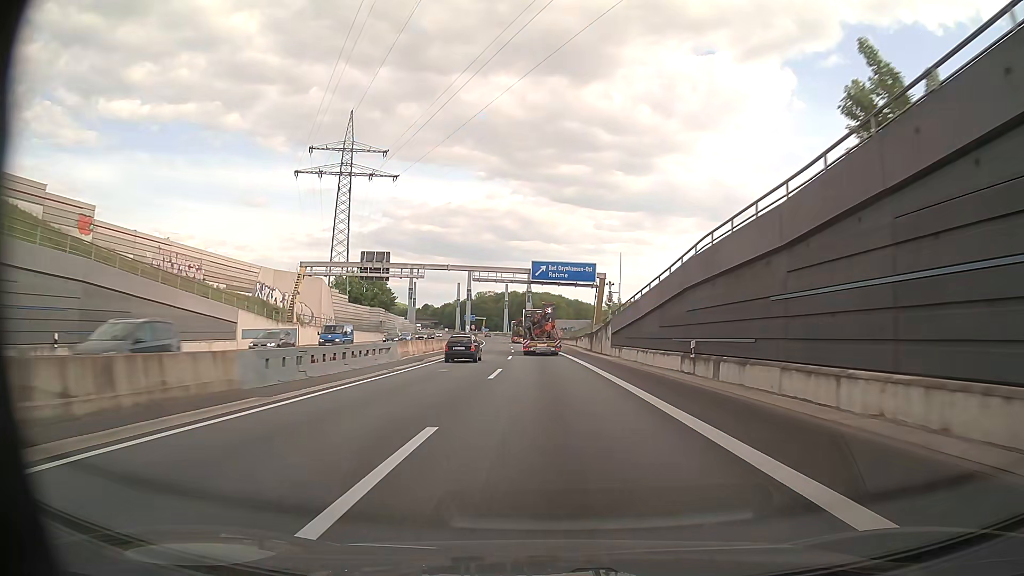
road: motorway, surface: asphalt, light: Day
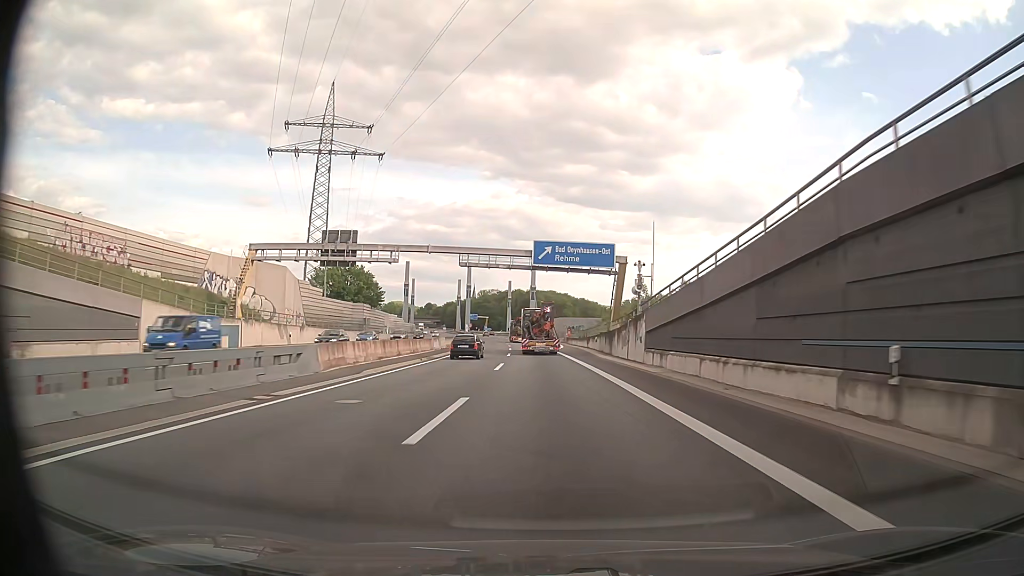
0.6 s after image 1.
(0.0, +13.6) m; -1°
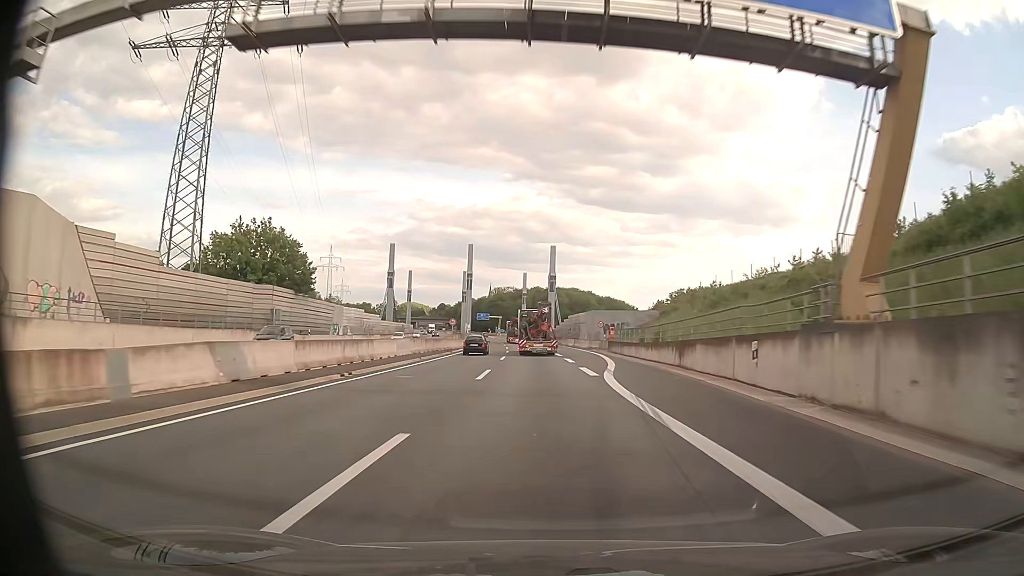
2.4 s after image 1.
(-0.4, +41.9) m; -2°
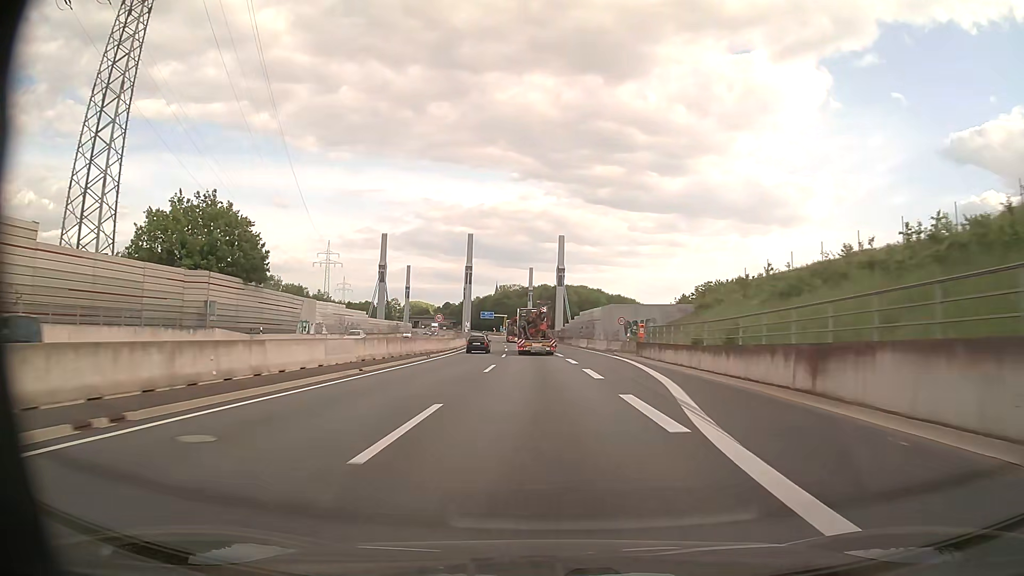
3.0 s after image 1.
(-0.1, +14.3) m; -1°
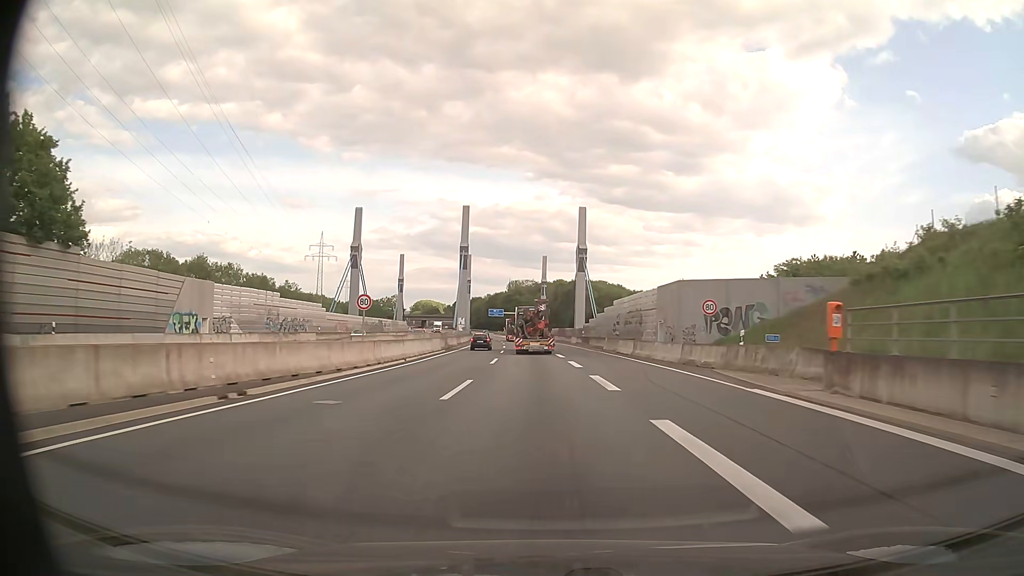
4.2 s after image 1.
(-0.2, +29.1) m; -1°
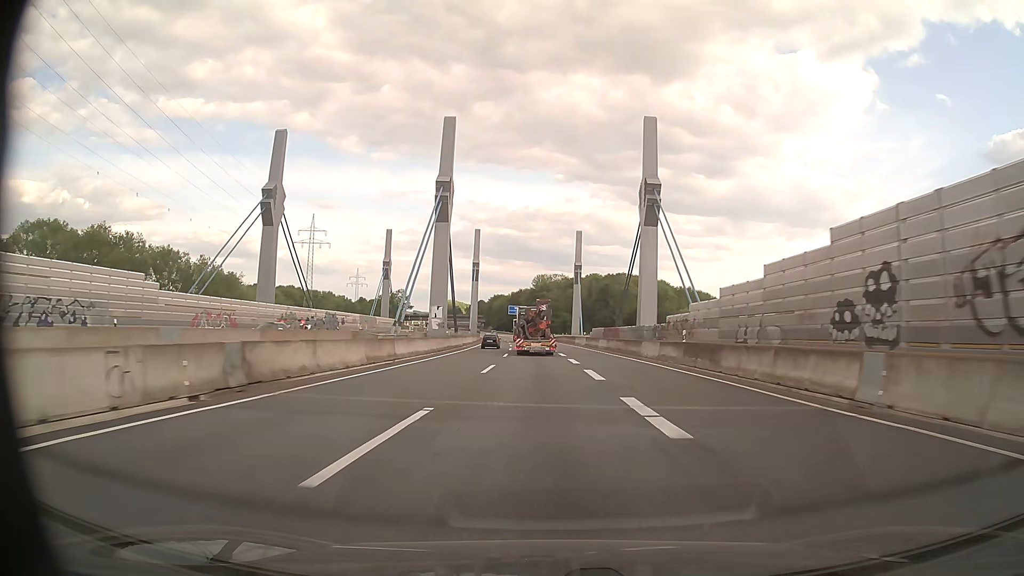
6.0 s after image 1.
(-1.0, +44.5) m; -2°
